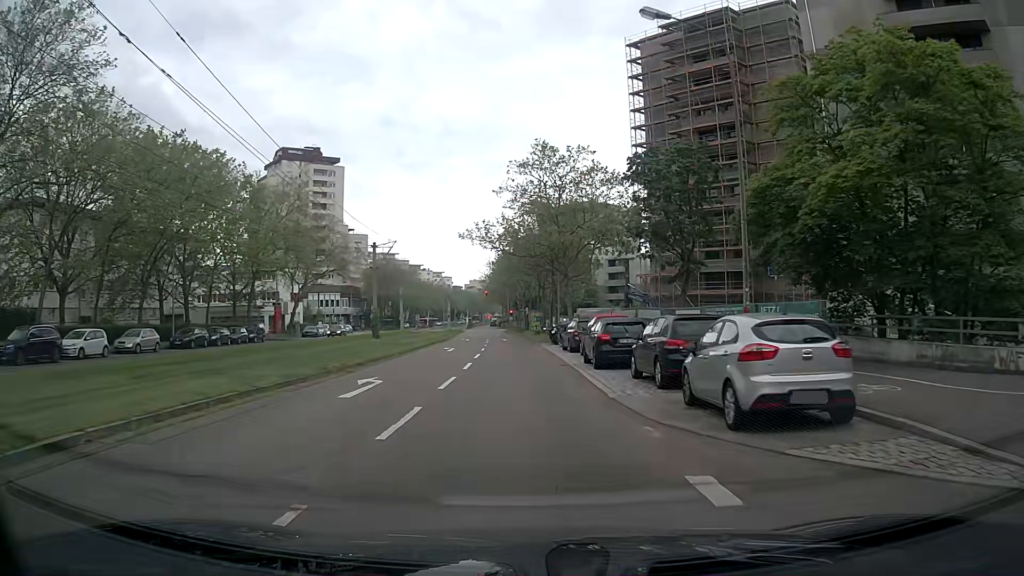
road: tertiary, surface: asphalt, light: Day
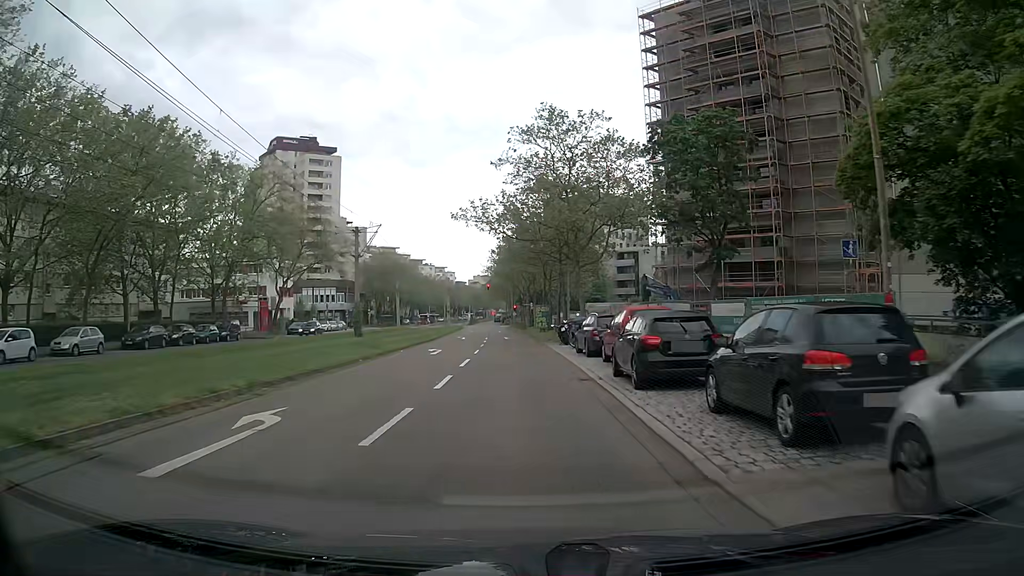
(+0.1, +6.8) m; 0°
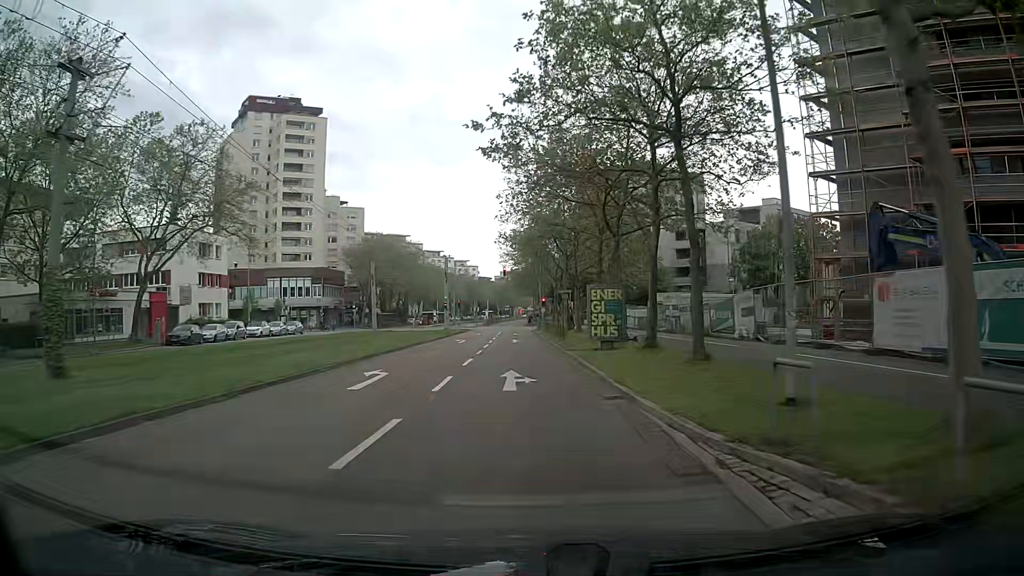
(-0.5, +32.9) m; -3°
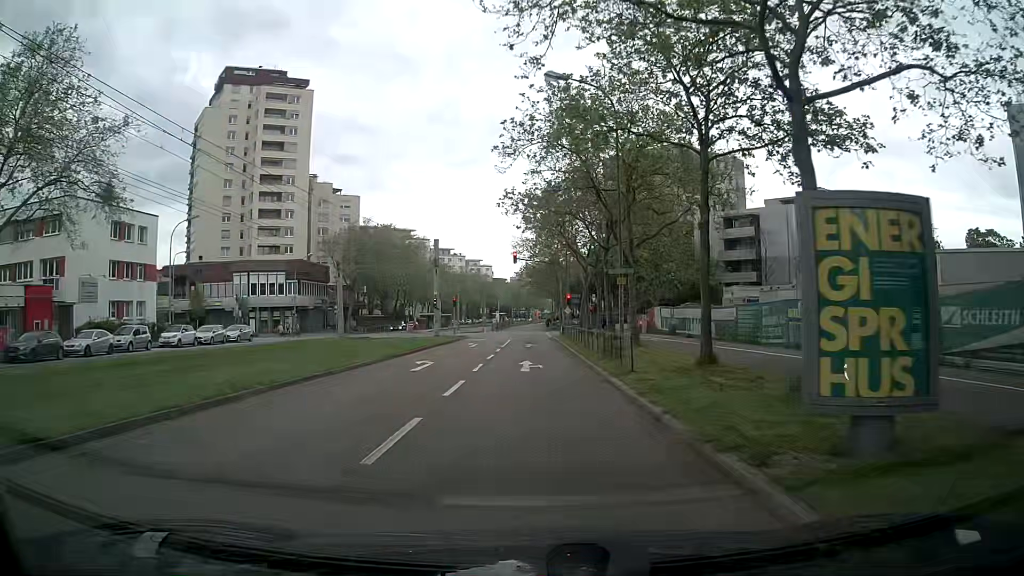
(0.0, +18.6) m; 0°
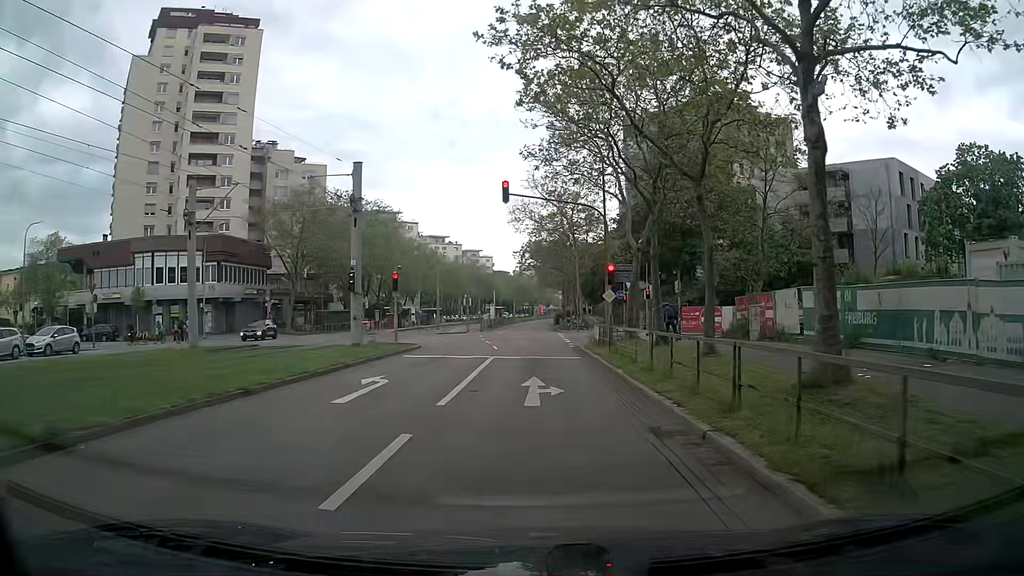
(-0.2, +25.0) m; -1°
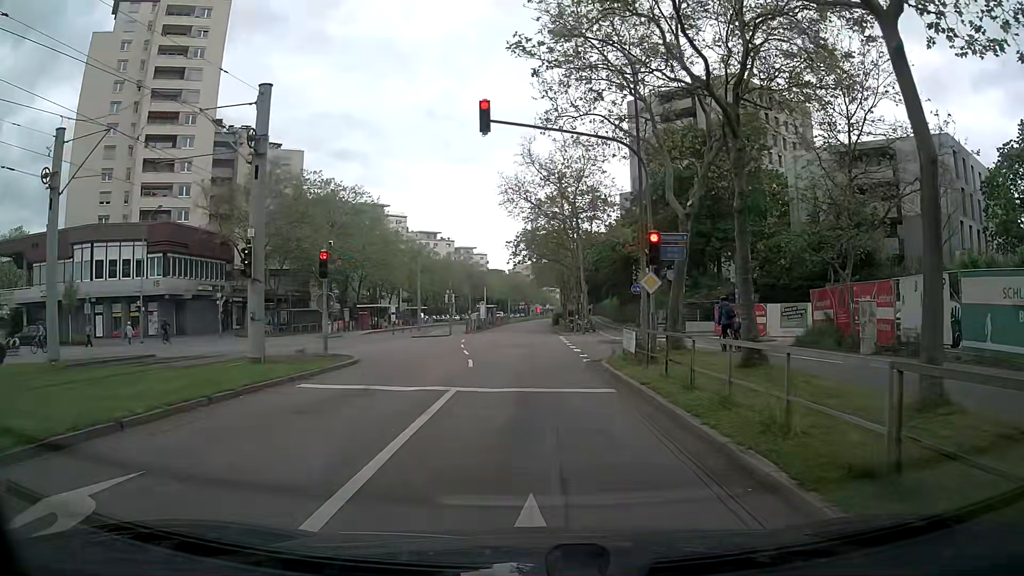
(0.0, +9.7) m; 0°
